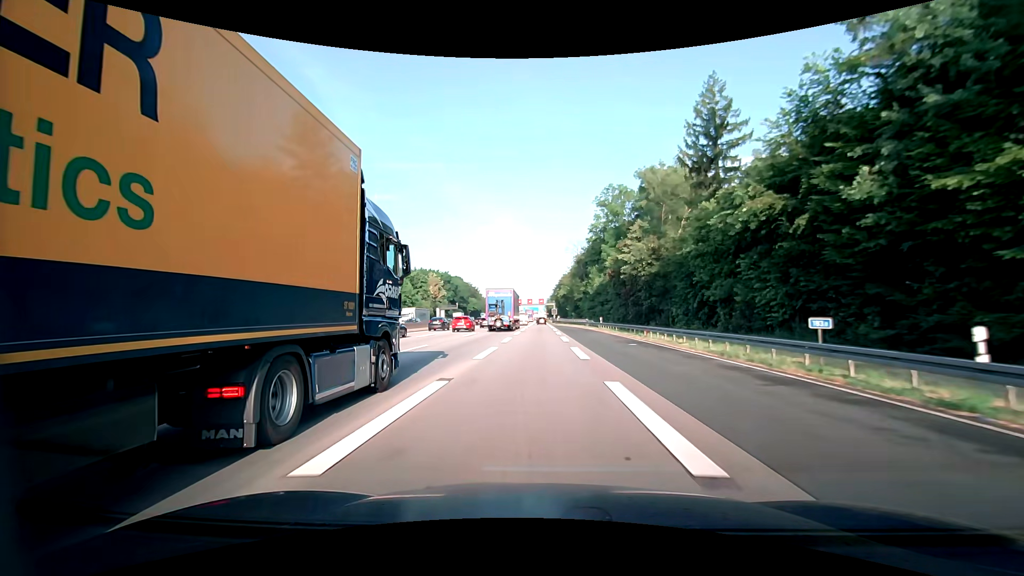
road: motorway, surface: asphalt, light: Day
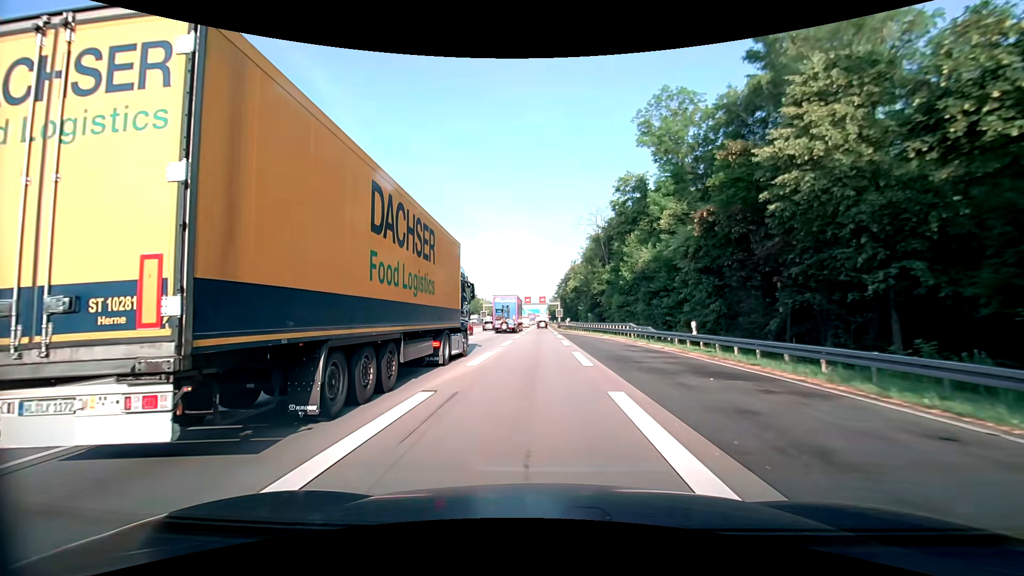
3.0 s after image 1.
(+0.1, +36.6) m; 0°
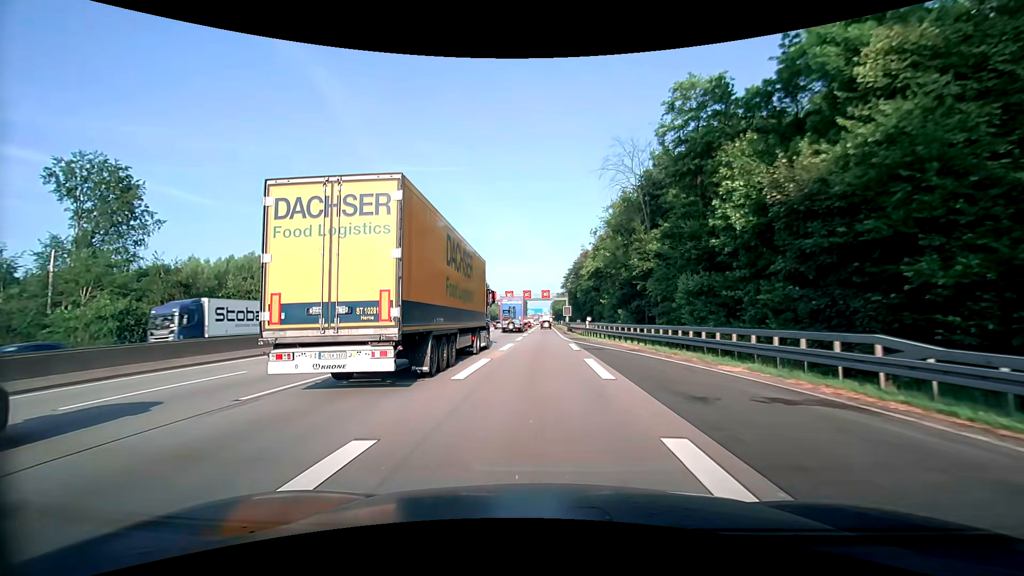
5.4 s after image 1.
(0.0, +27.7) m; 0°
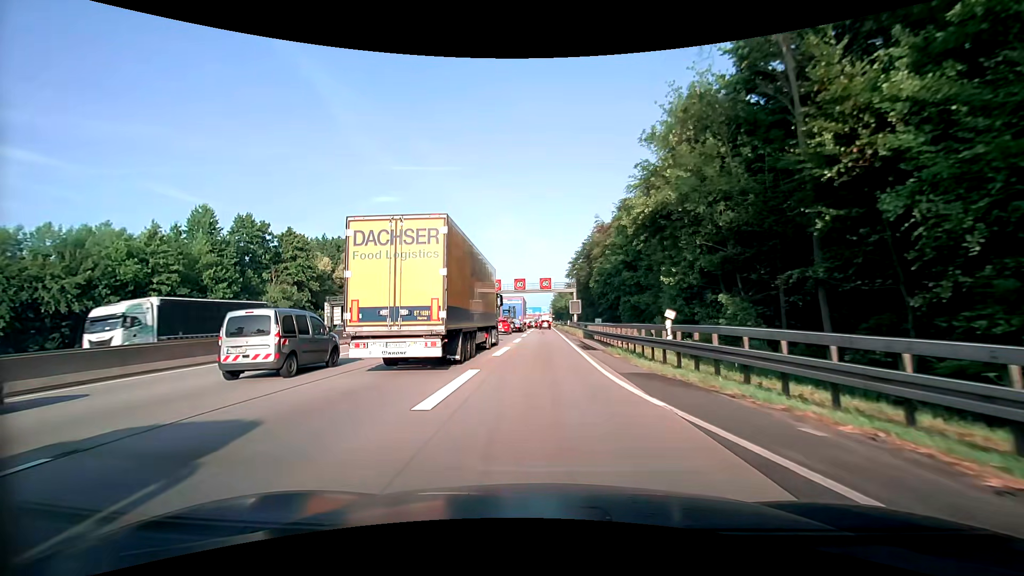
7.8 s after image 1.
(0.0, +27.9) m; 0°
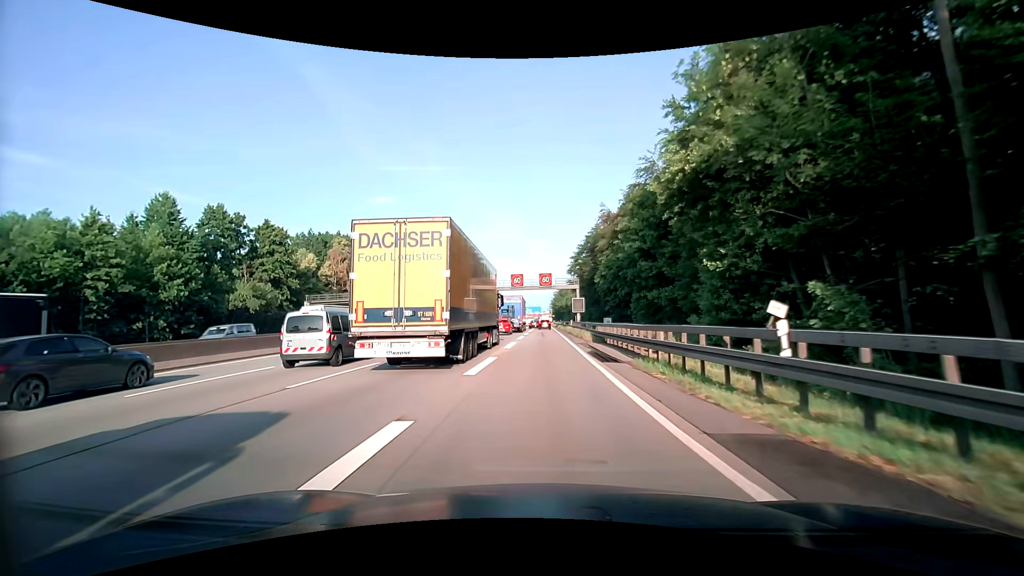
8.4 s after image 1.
(0.0, +7.0) m; 0°
(0, +10) (0, +20) (0, +30) (0, +40) (0, +50) (0, +60) (0, +70) (0, +80) (+1, +90) (+1, +100) m
